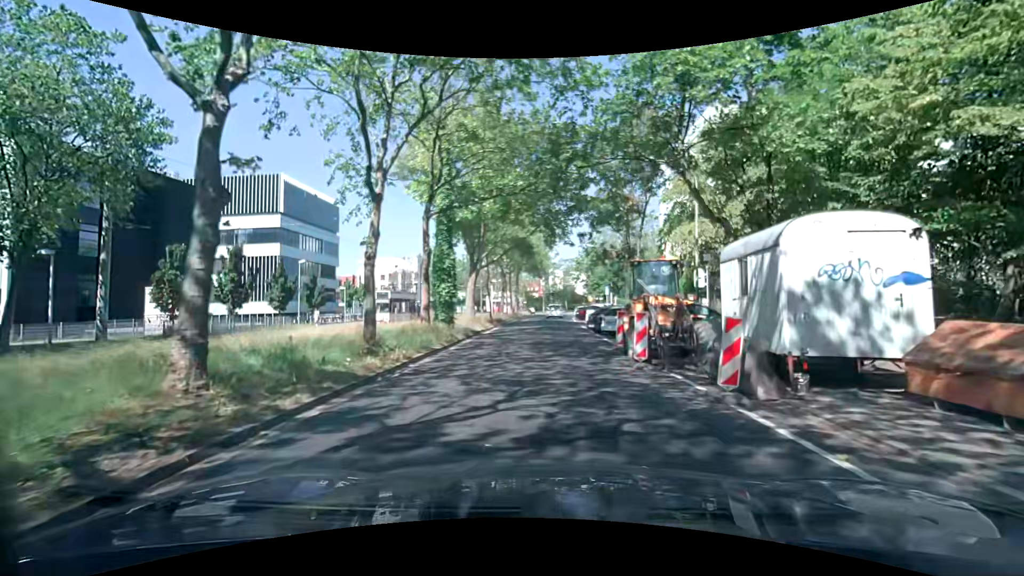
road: tertiary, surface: asphalt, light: Day
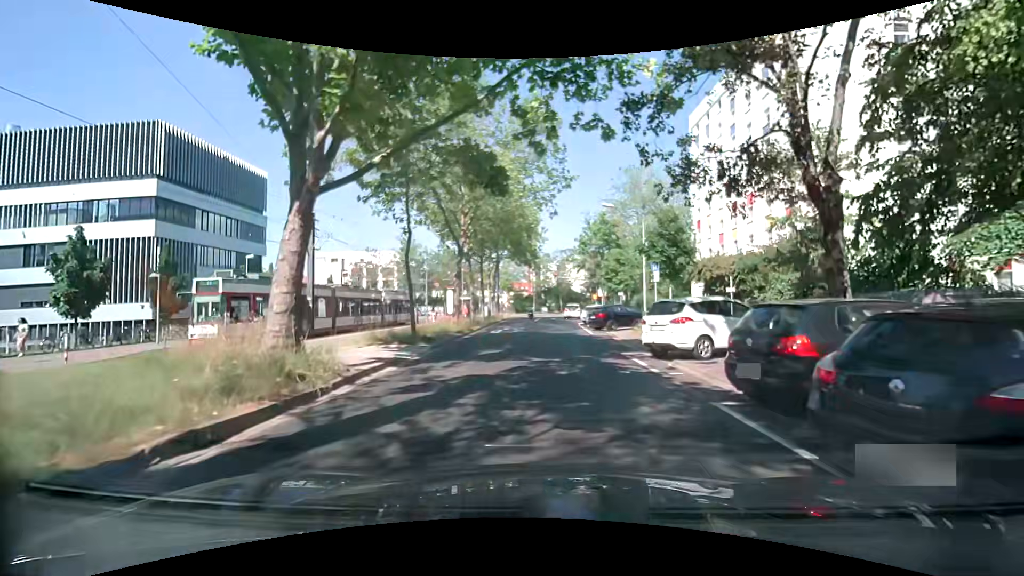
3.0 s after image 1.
(0.0, +22.3) m; 0°
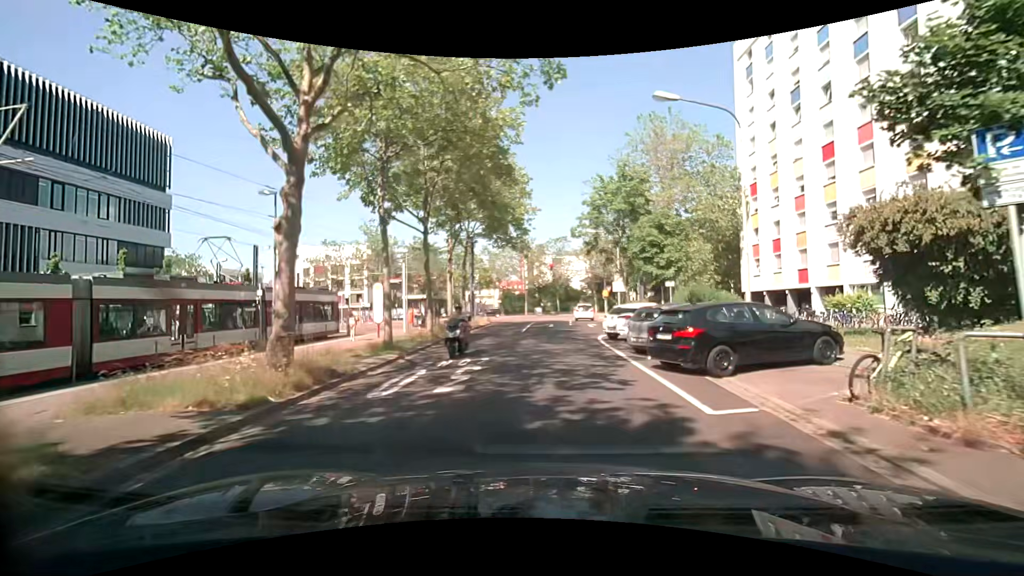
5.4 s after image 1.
(+0.2, +17.7) m; +3°
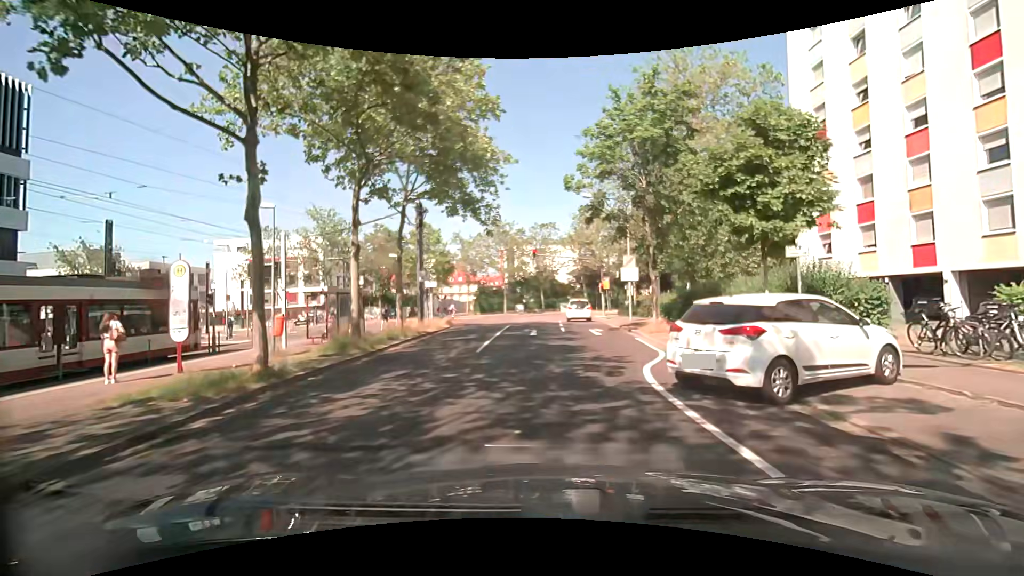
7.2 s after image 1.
(-0.1, +13.1) m; 0°
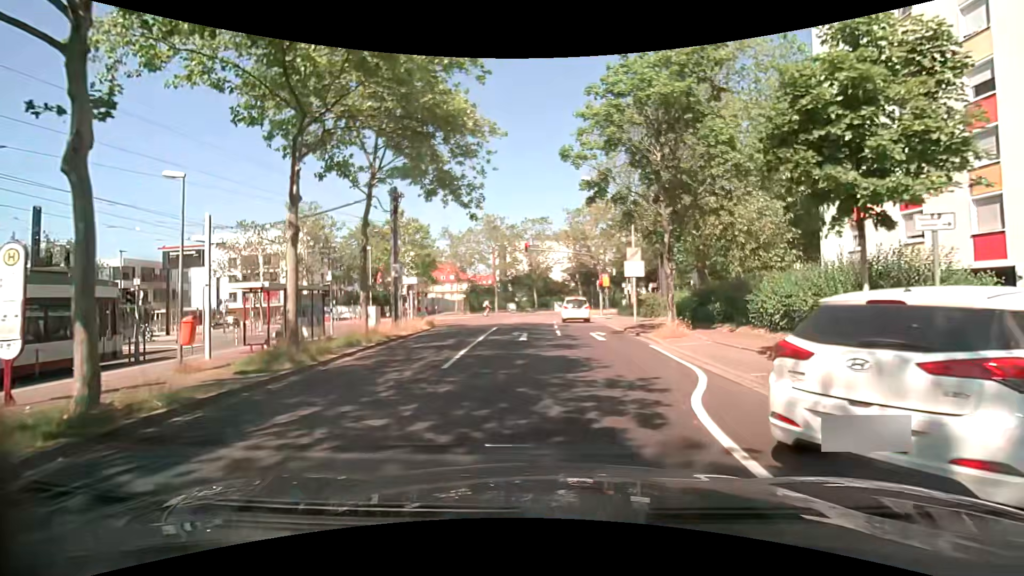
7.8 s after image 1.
(+0.1, +3.8) m; +2°
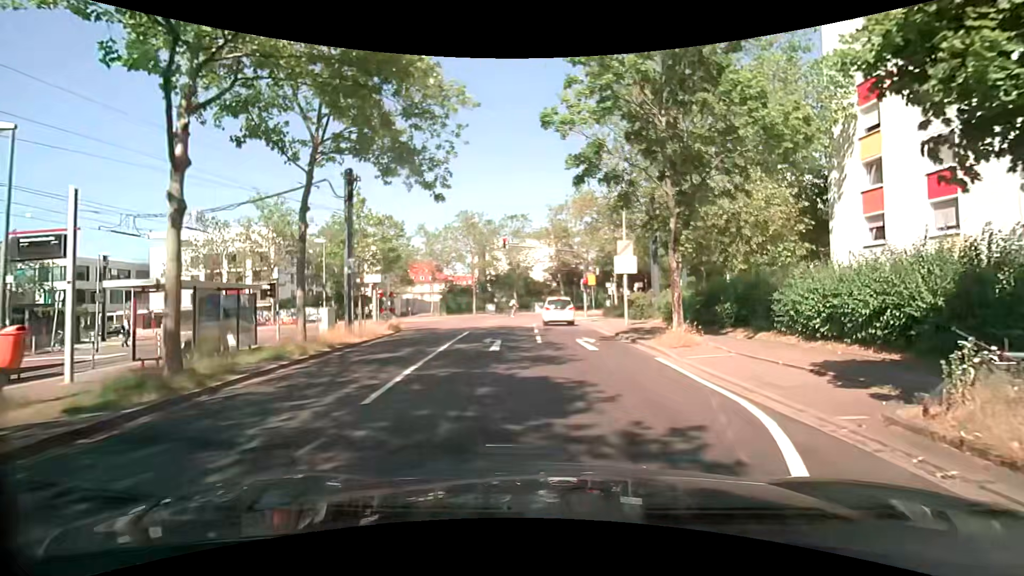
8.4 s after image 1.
(0.0, +3.5) m; +3°
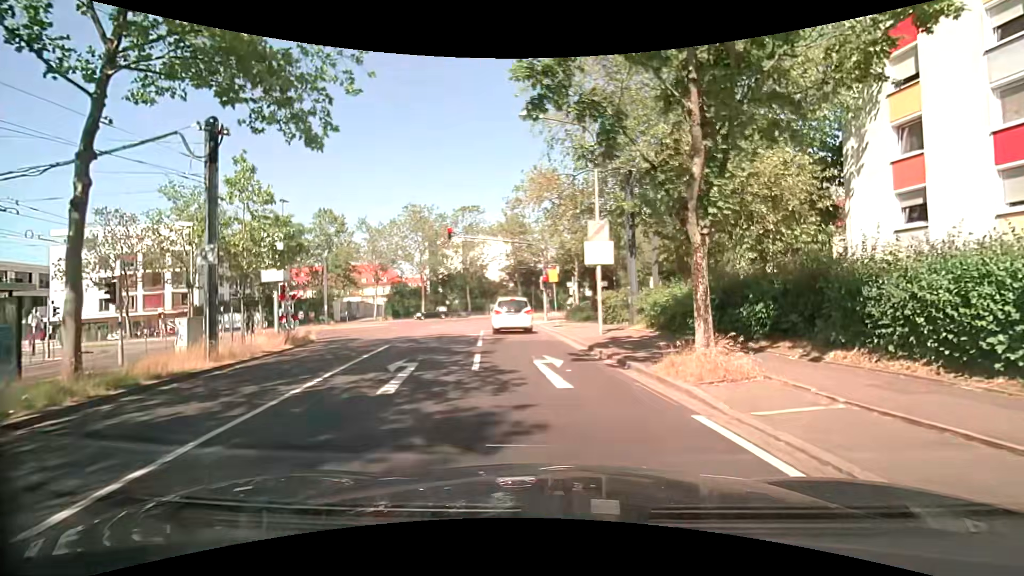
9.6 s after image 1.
(+0.1, +6.2) m; +4°
